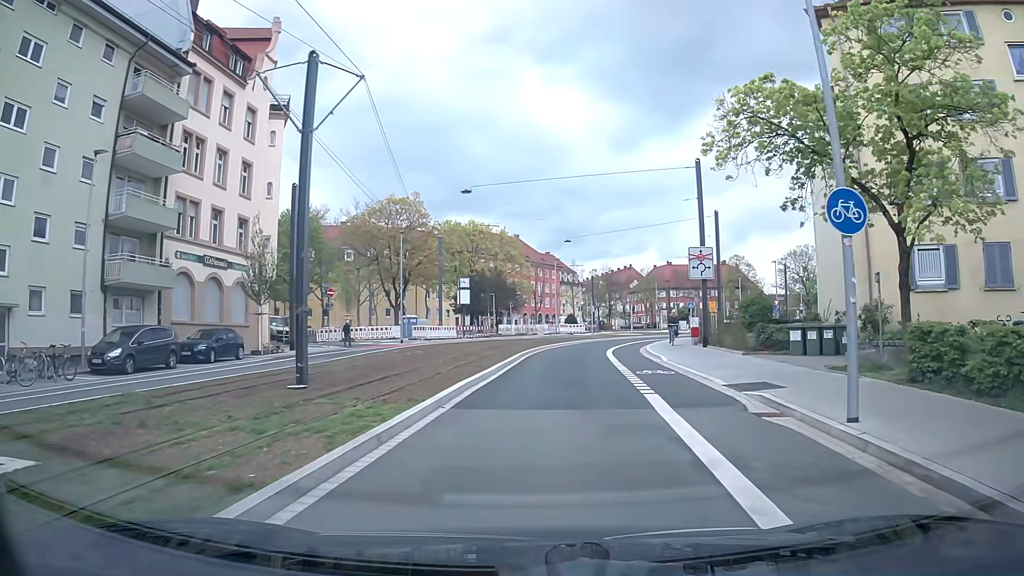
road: secondary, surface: asphalt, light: Day
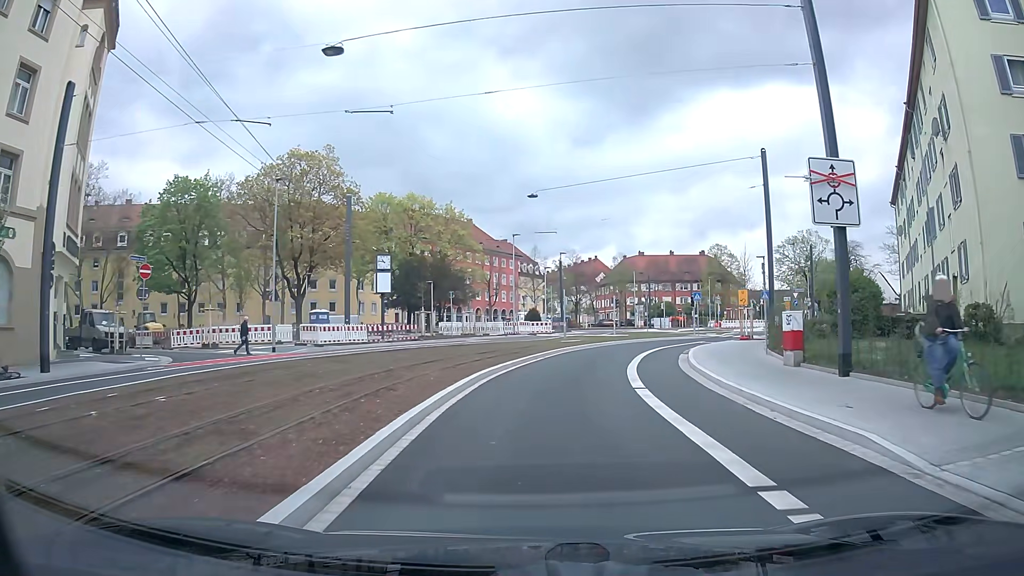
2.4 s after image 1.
(+0.5, +18.3) m; +3°
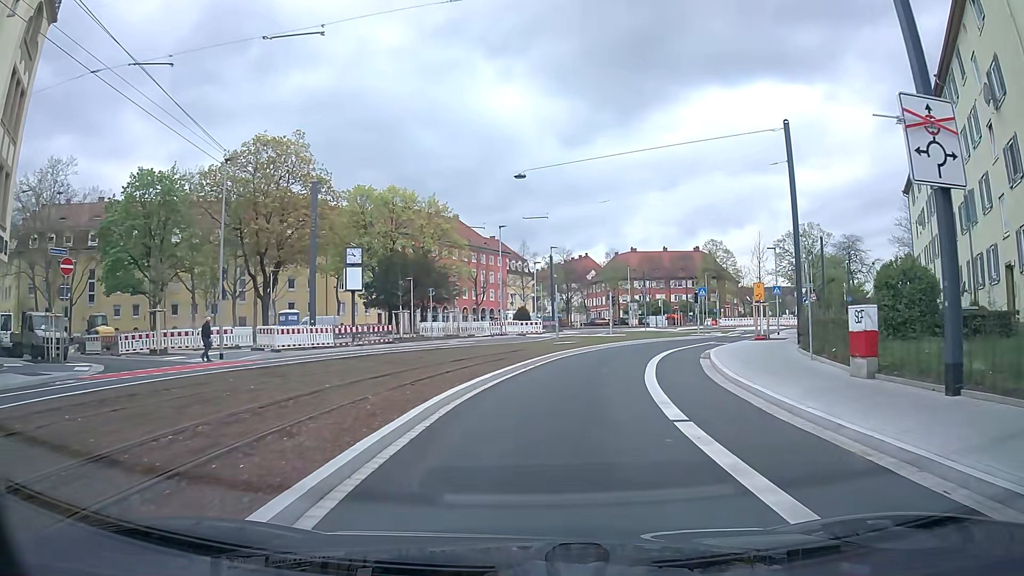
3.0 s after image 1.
(+0.1, +4.6) m; +3°
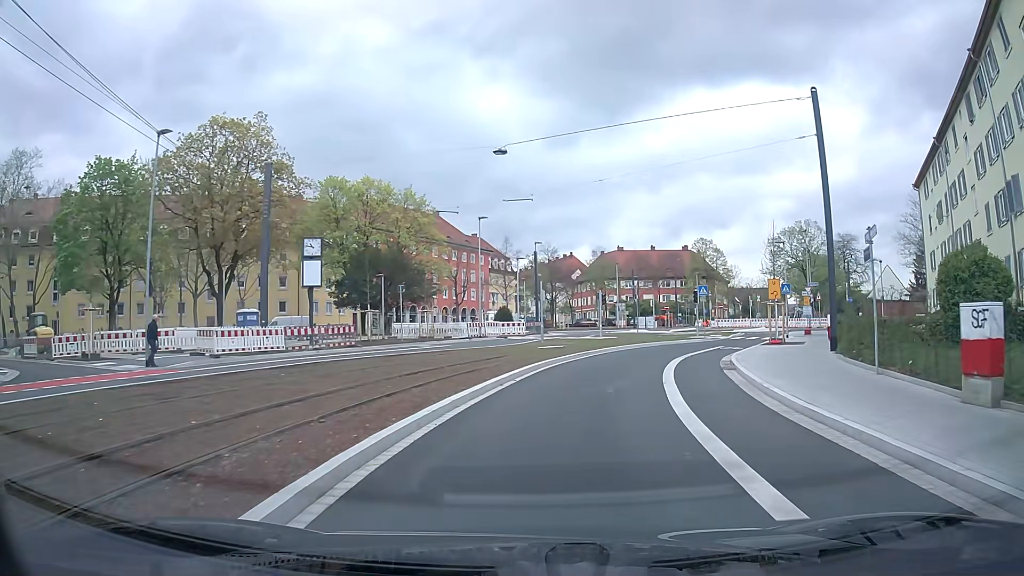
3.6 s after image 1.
(0.0, +4.6) m; +1°
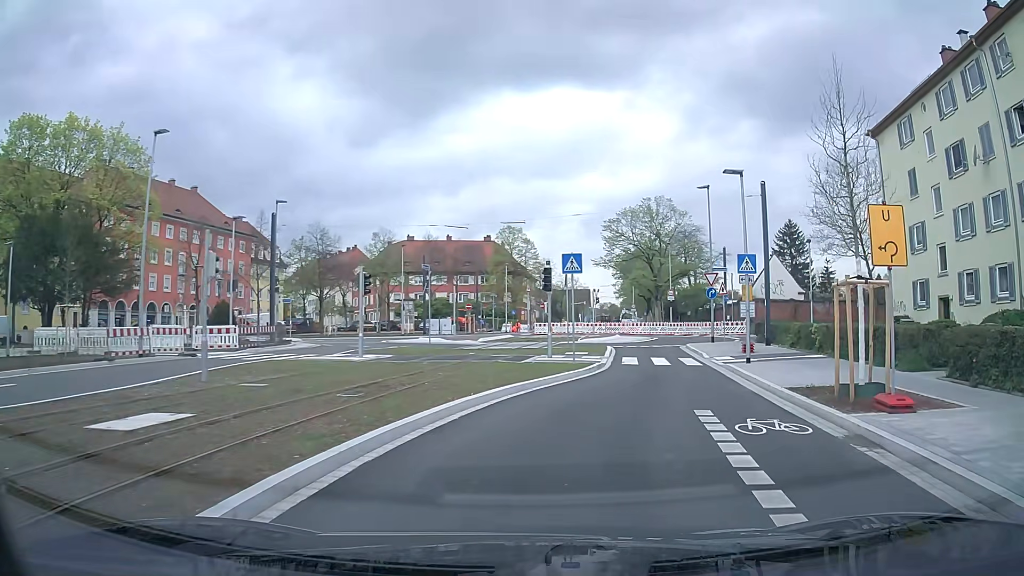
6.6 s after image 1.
(+2.6, +21.9) m; +16°
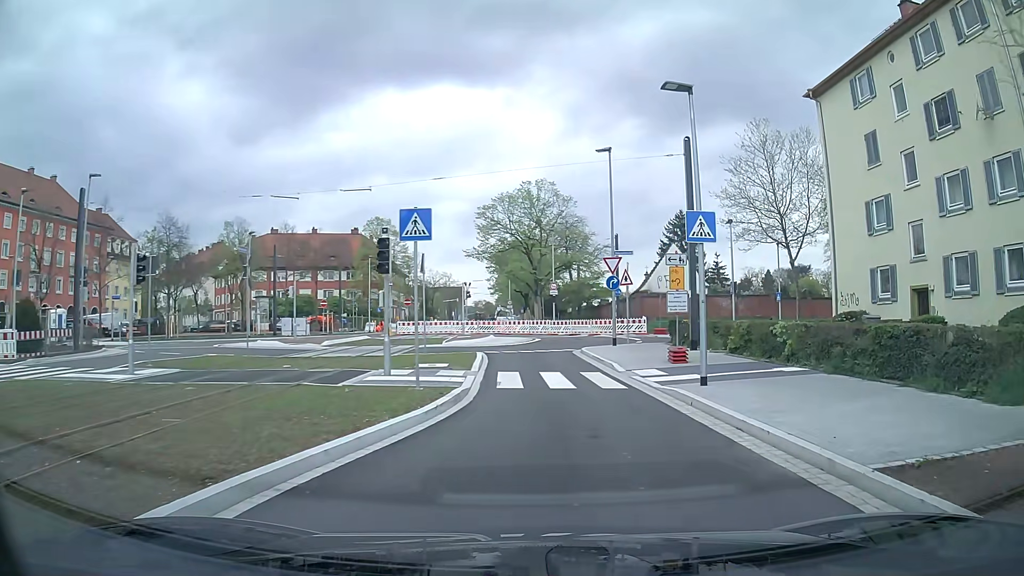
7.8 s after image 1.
(+0.9, +7.7) m; +12°
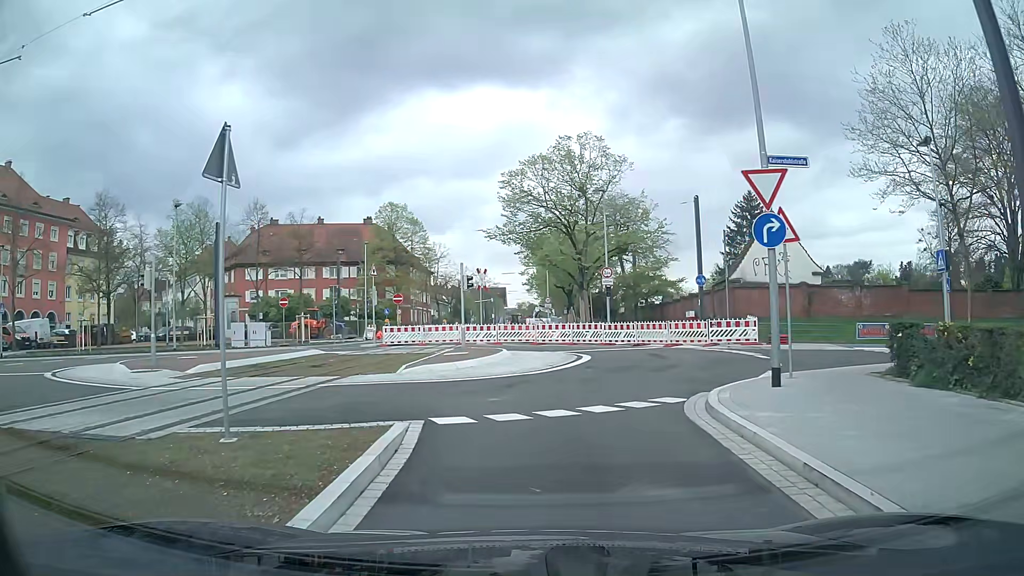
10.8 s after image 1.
(+0.1, +16.7) m; -5°
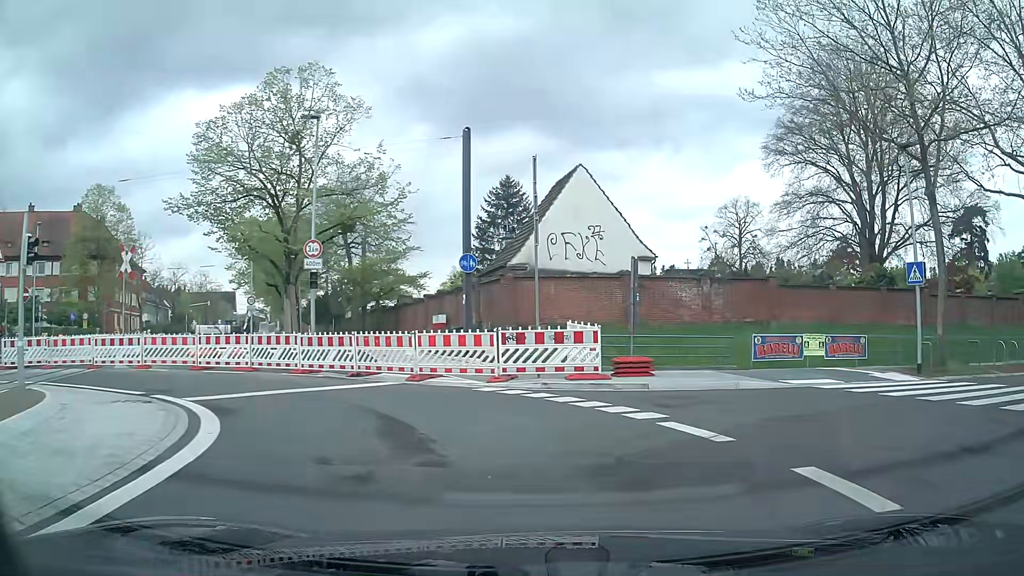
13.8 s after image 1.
(+1.9, +14.1) m; +24°
